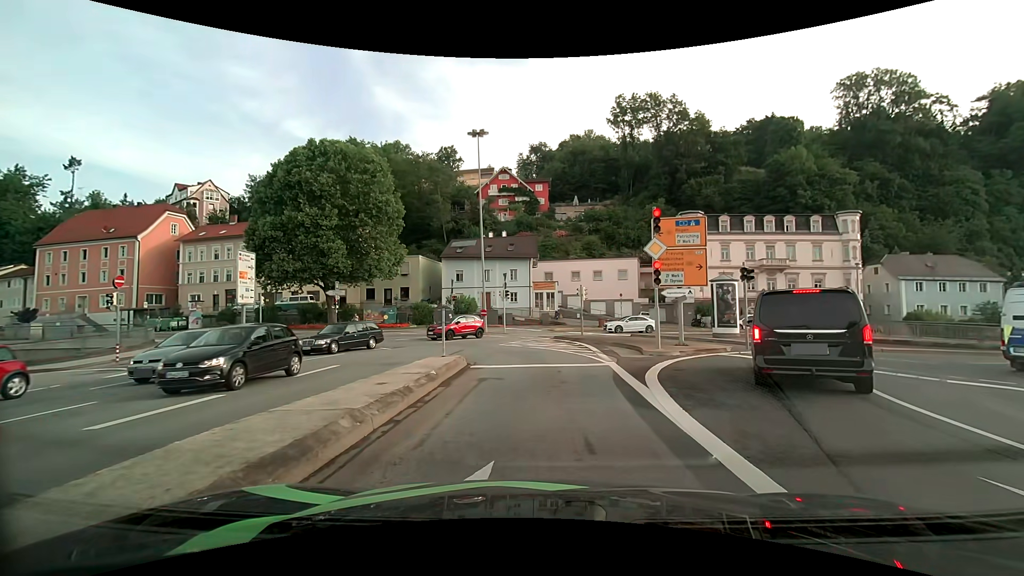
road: primary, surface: asphalt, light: Day
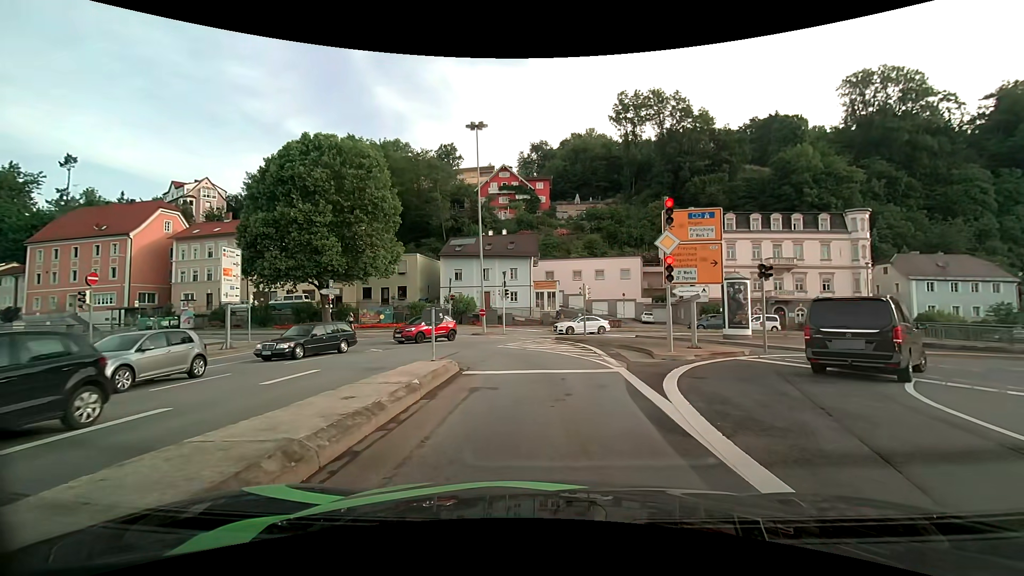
(0.0, +1.5) m; +1°
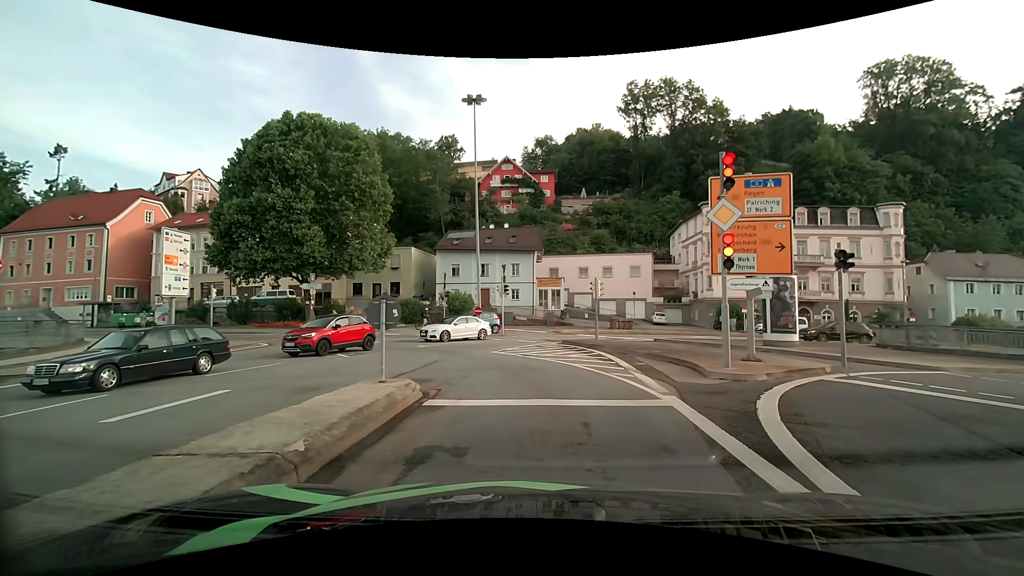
(-0.1, +4.3) m; -1°
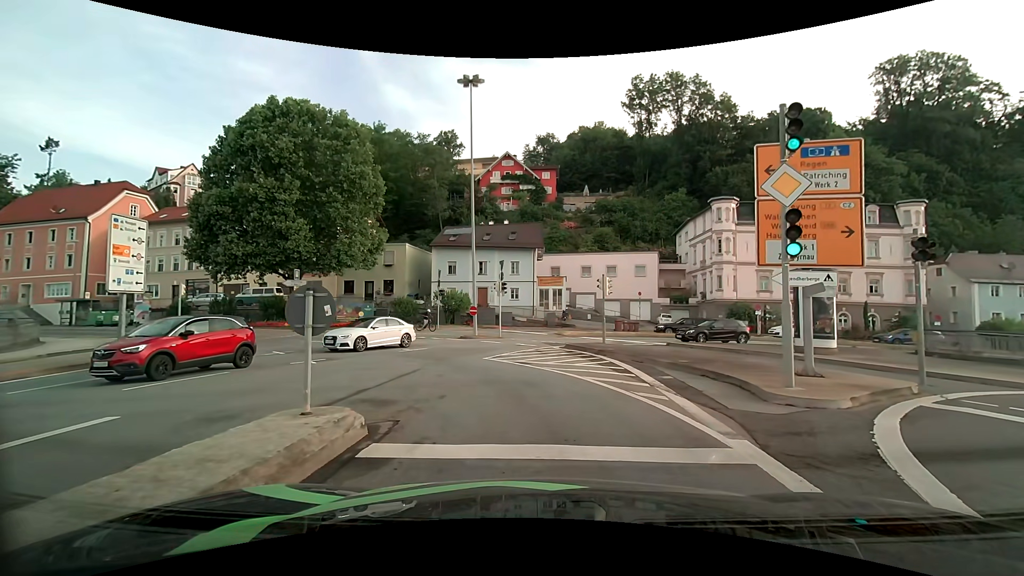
(0.0, +2.8) m; 0°
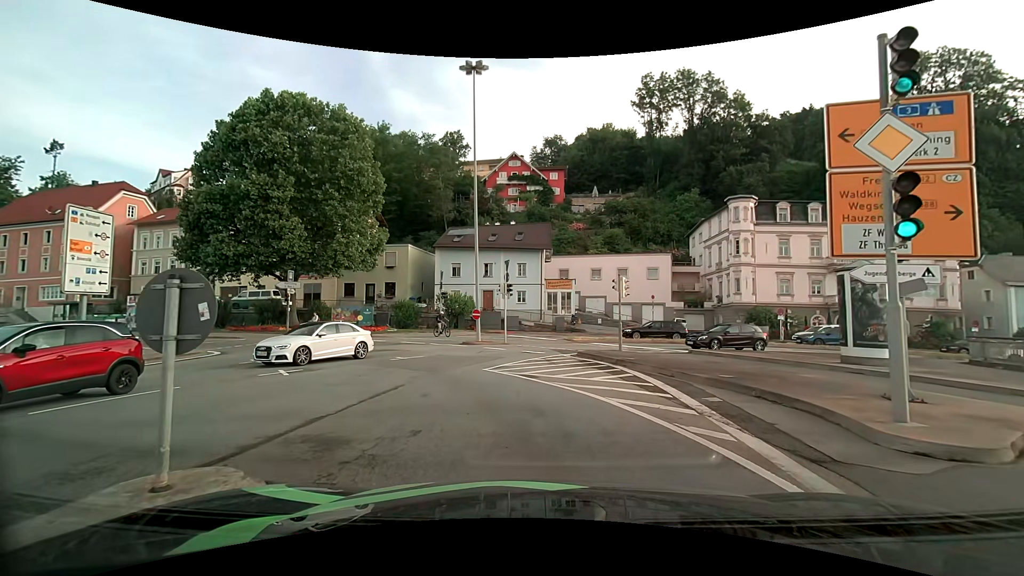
(0.0, +2.5) m; -1°
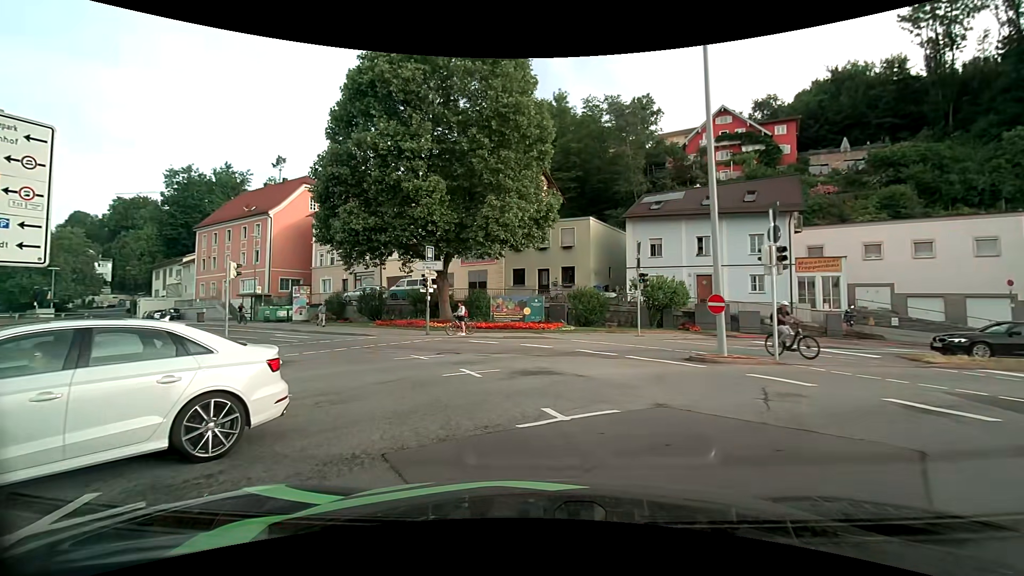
(-2.2, +12.9) m; -22°
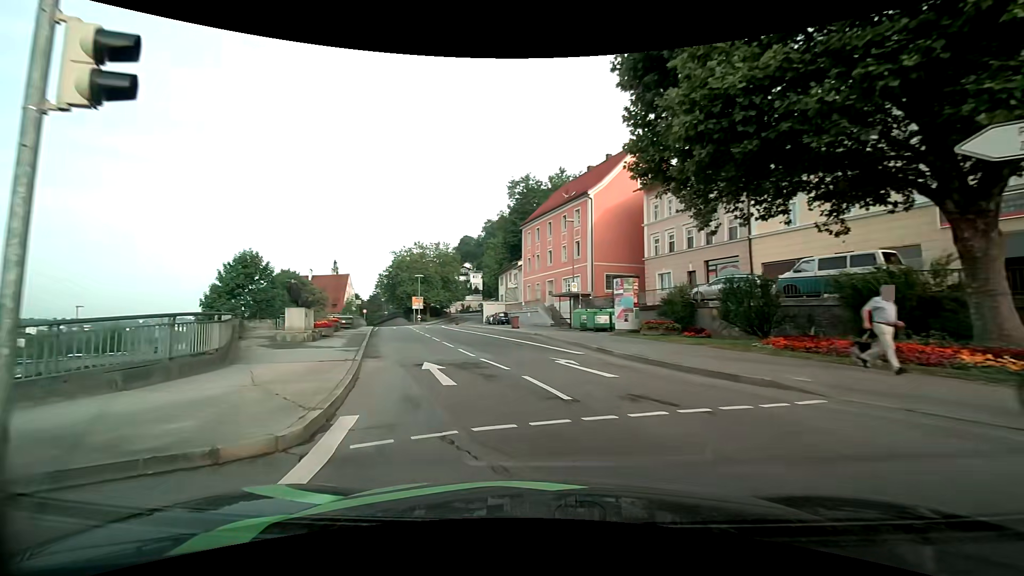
(-5.7, +17.7) m; -37°
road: primary_link
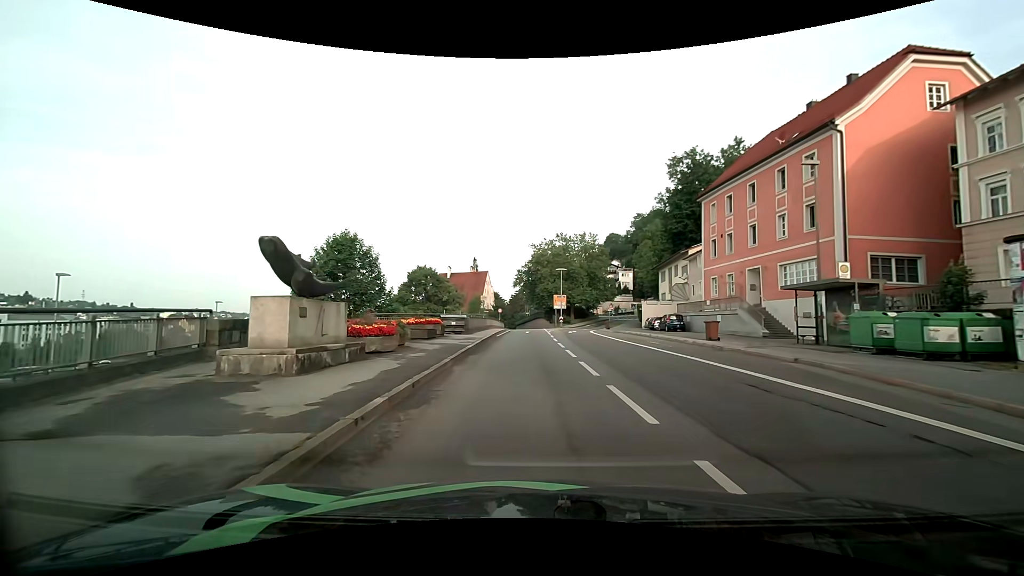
(-2.6, +14.5) m; -17°
(0, +10) (0, +20) (-1, +30) (-1, +40) (-1, +50) (-1, +60) (-1, +70) (-1, +80) (-1, +90) (-1, +100) m
